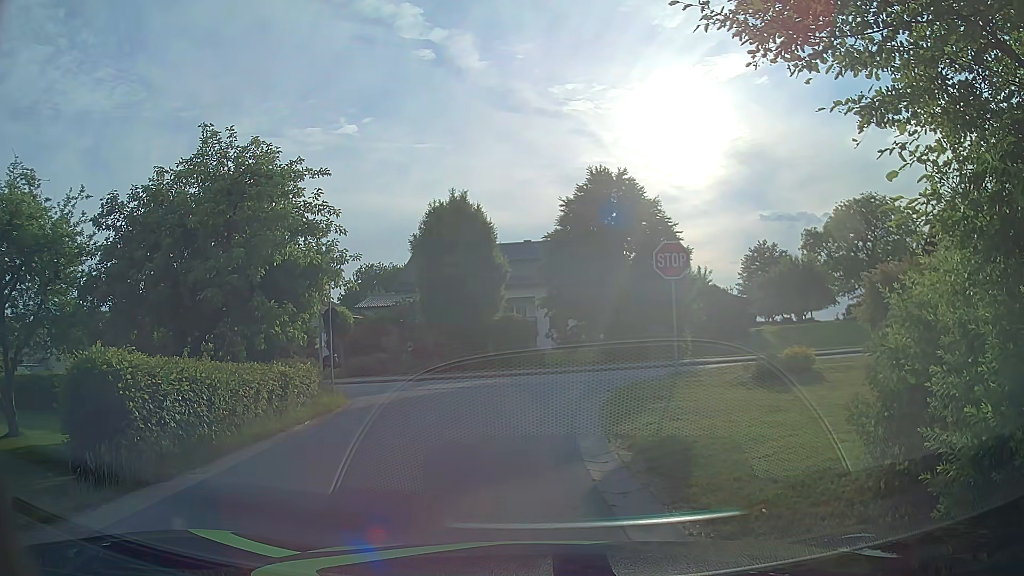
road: residential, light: Day
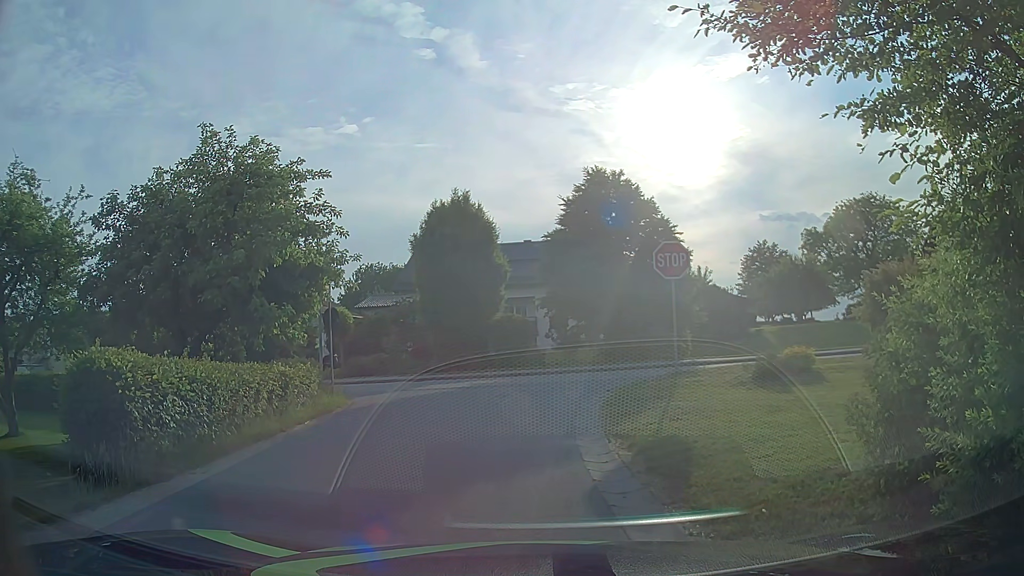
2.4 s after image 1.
(0.0, 0.0) m; 0°
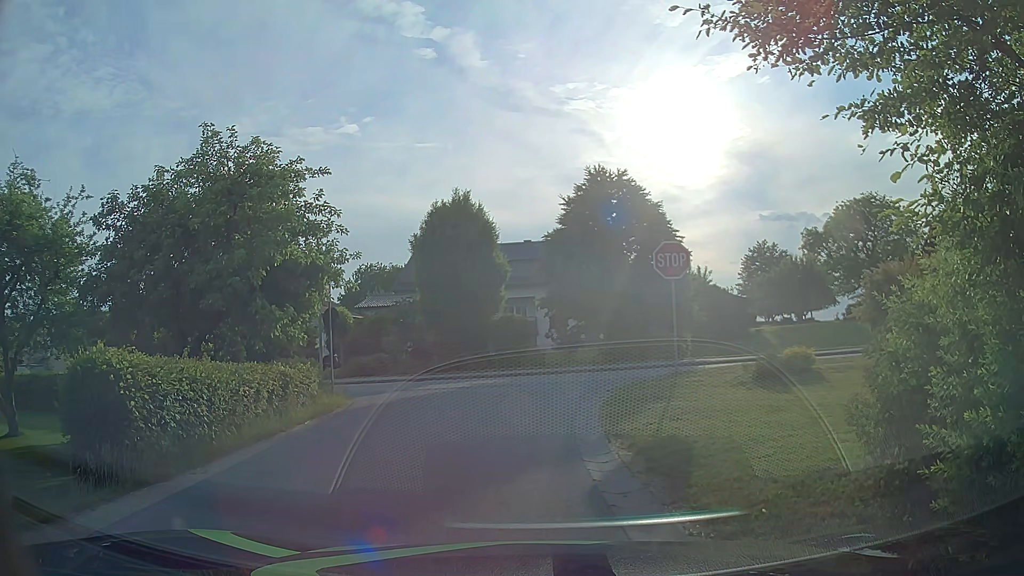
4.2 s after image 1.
(0.0, 0.0) m; 0°
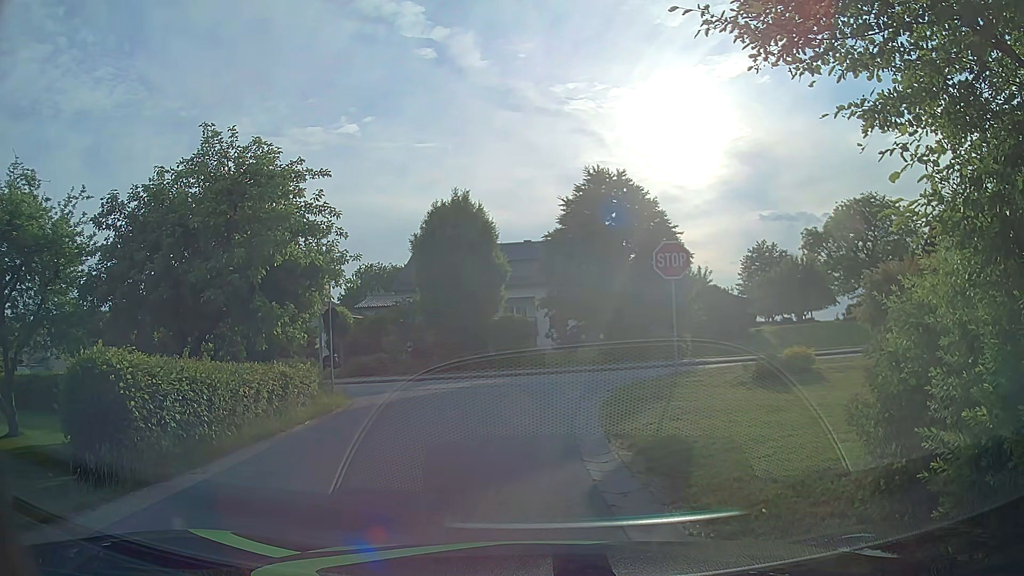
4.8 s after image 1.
(0.0, 0.0) m; 0°
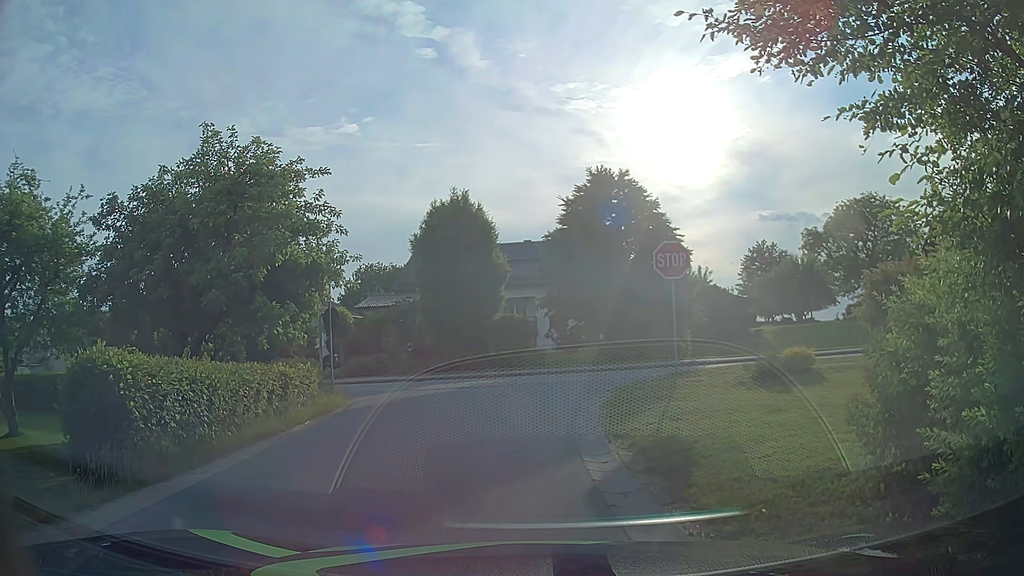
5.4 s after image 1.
(0.0, 0.0) m; 0°
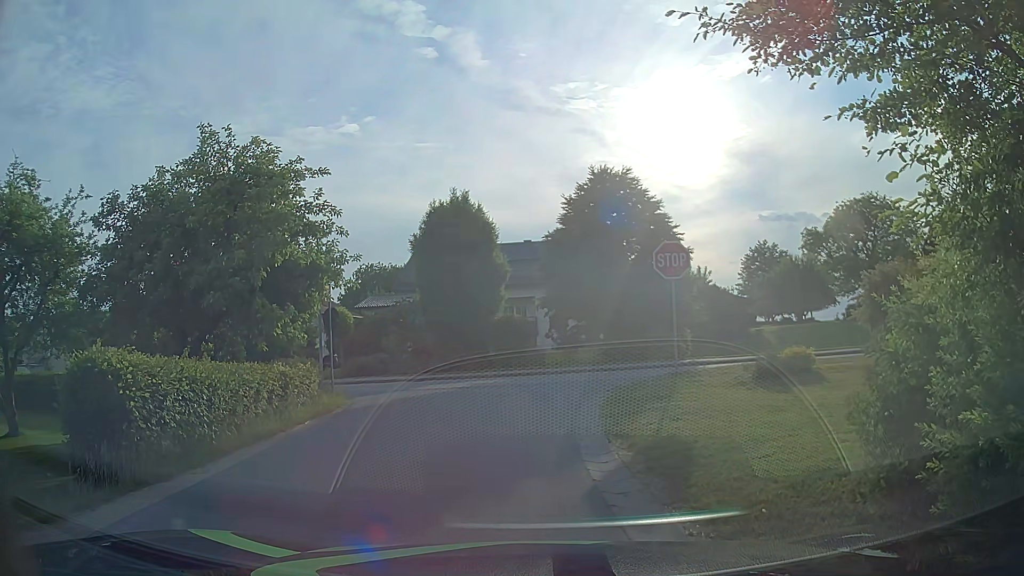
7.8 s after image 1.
(0.0, 0.0) m; 0°
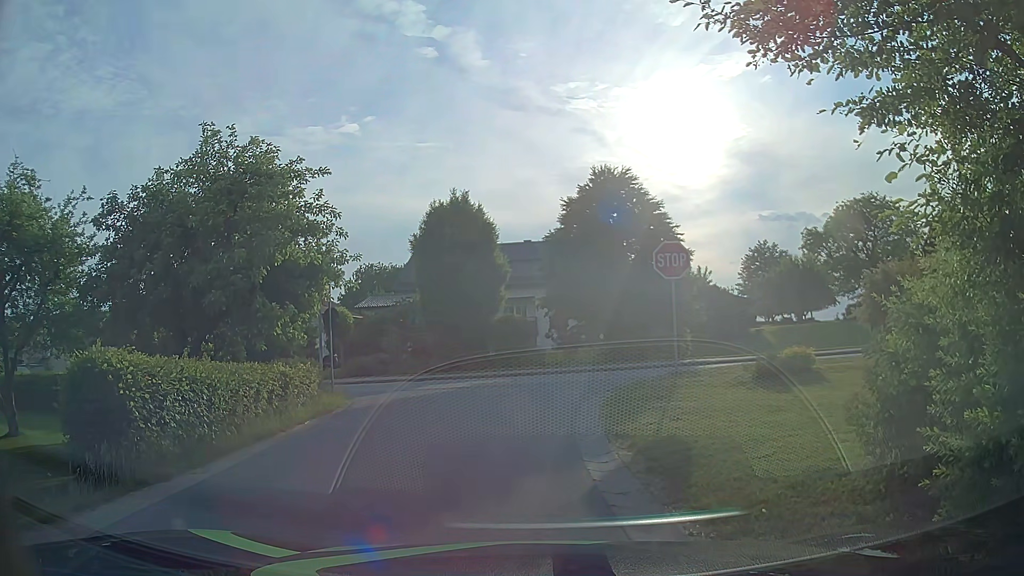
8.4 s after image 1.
(0.0, 0.0) m; 0°
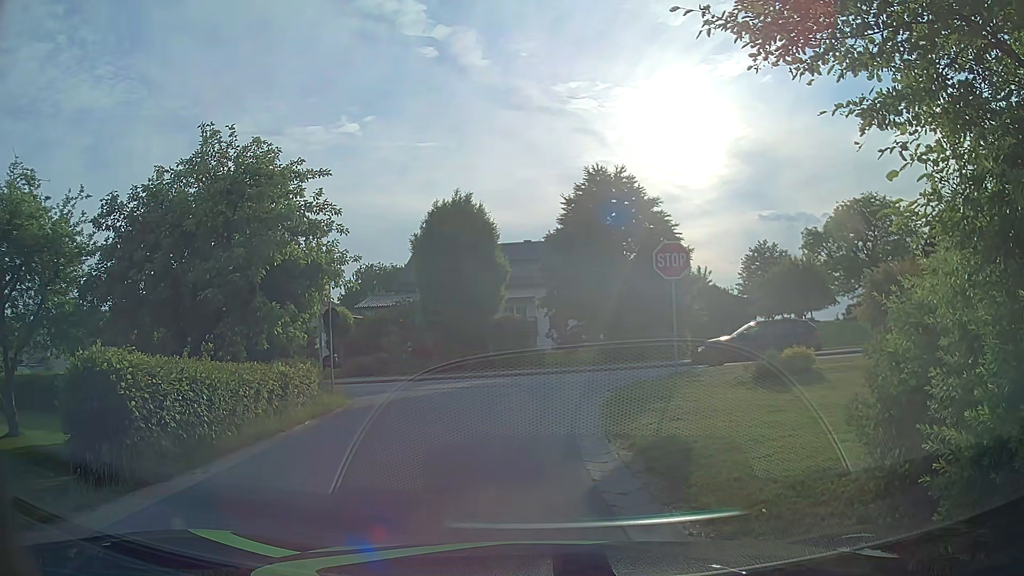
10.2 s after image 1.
(0.0, 0.0) m; 0°
